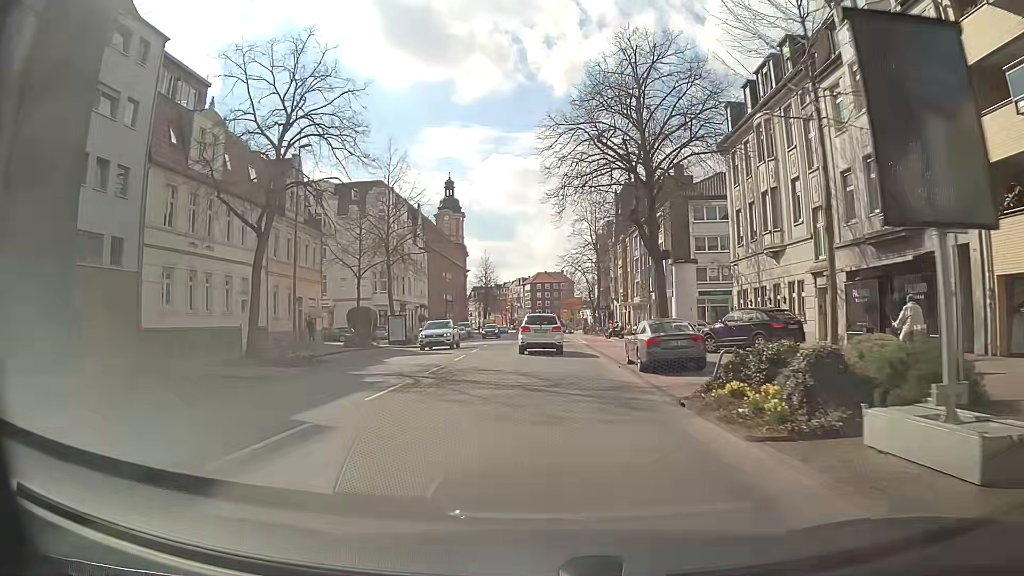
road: secondary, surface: asphalt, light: Day
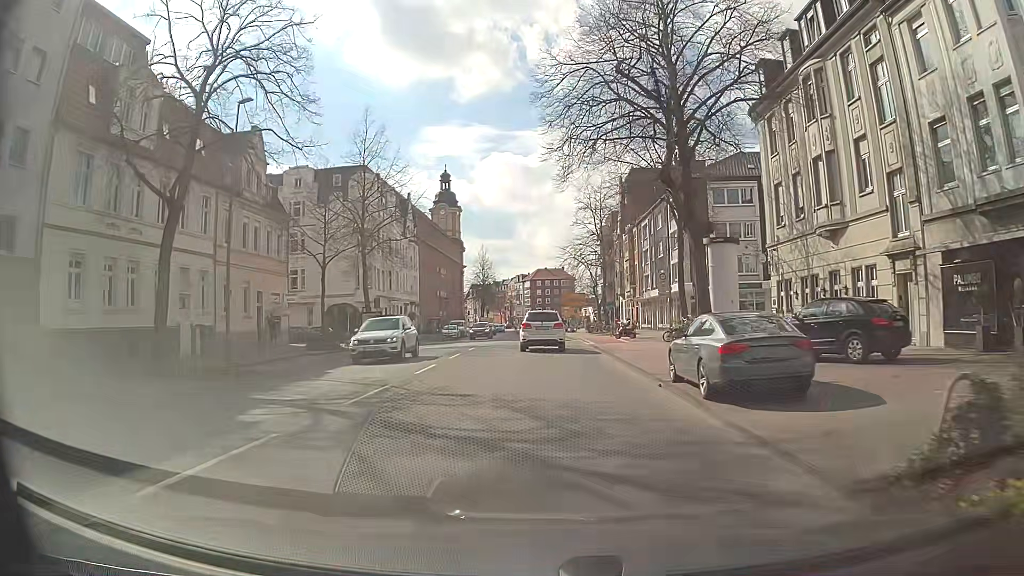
(0.0, +7.4) m; 0°
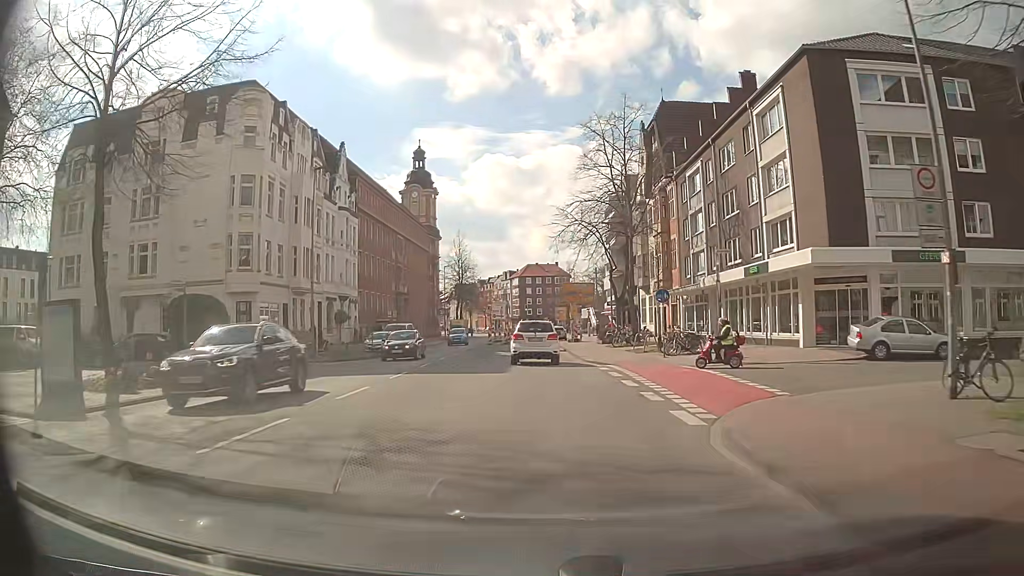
(+0.4, +28.4) m; +1°
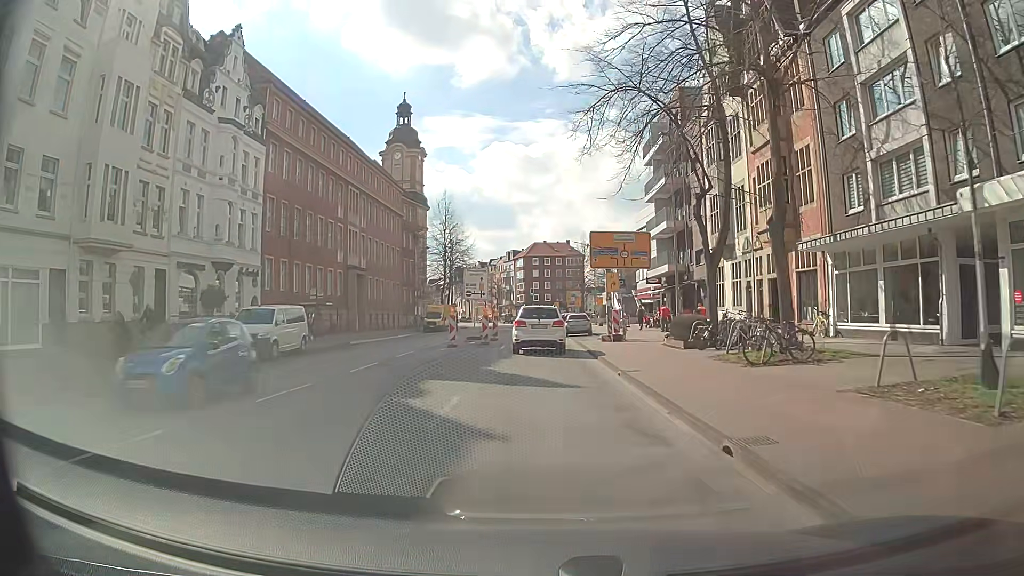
(-0.2, +26.5) m; 0°
(0, +10) (0, +20) (0, +30) (-1, +40) (-1, +50) (-1, +60) (-1, +70) (-2, +80) (-2, +90) (-3, +100) m
